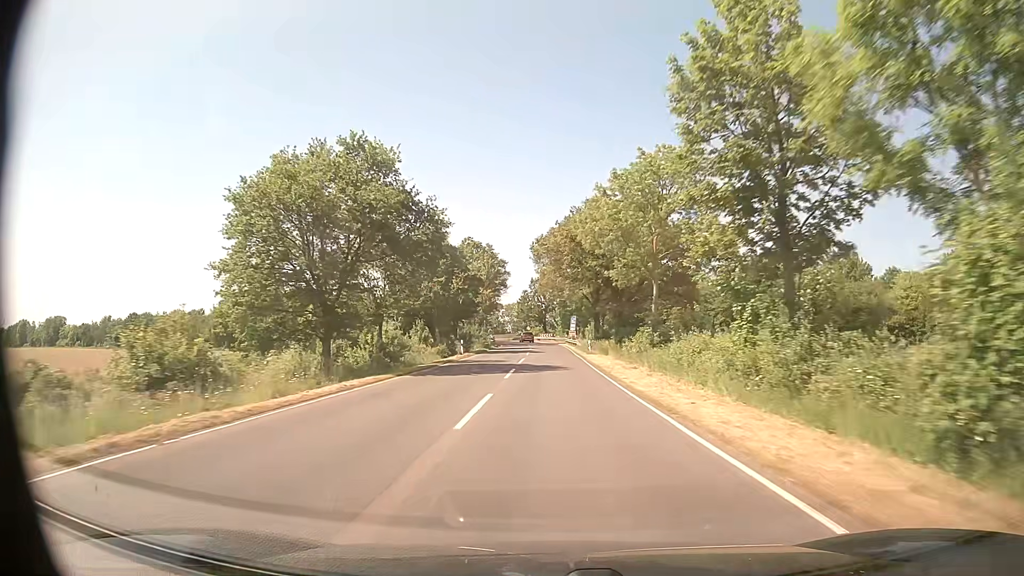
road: secondary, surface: asphalt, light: Day
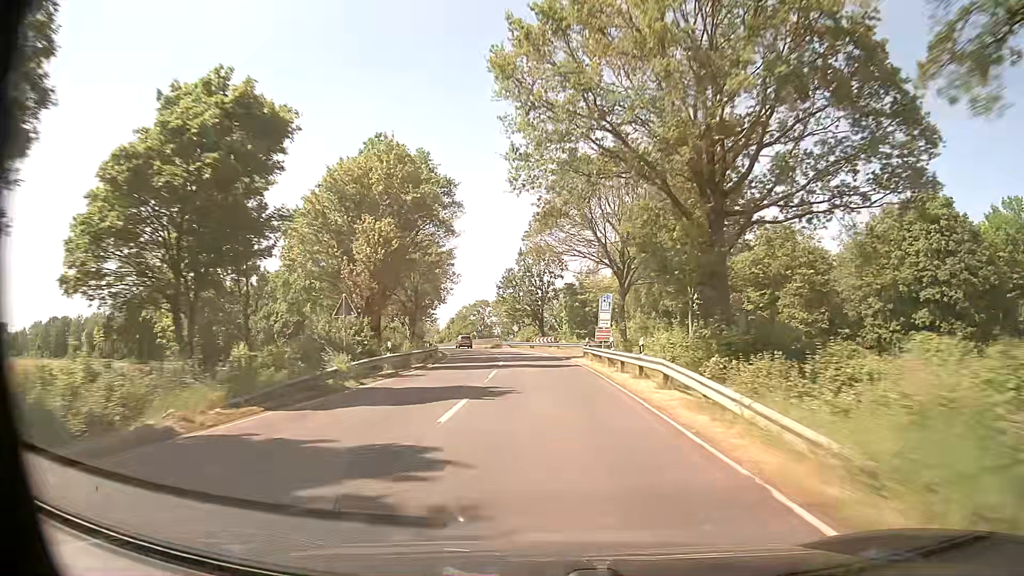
(+0.2, +49.9) m; 0°
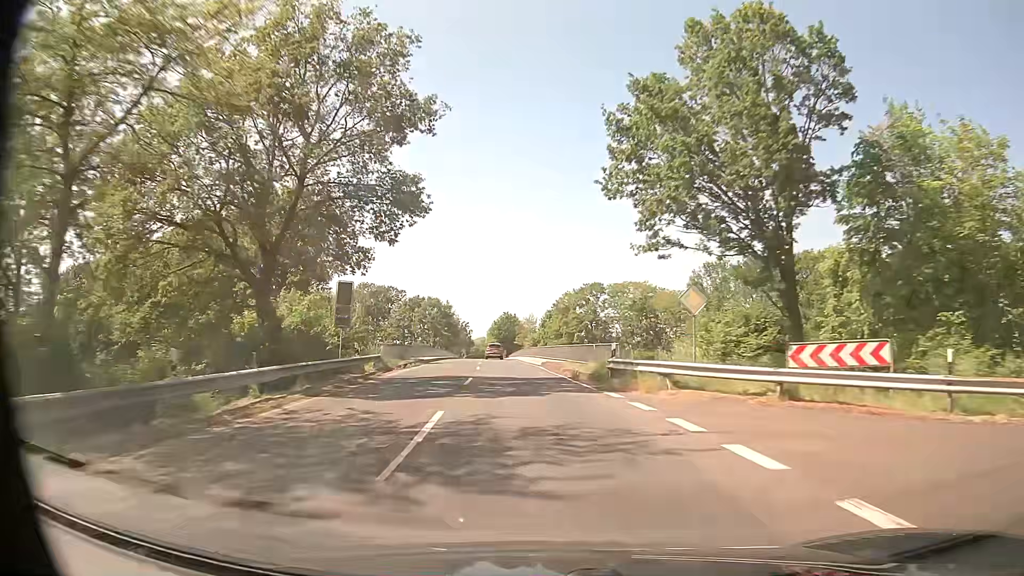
(-4.4, +62.2) m; -10°
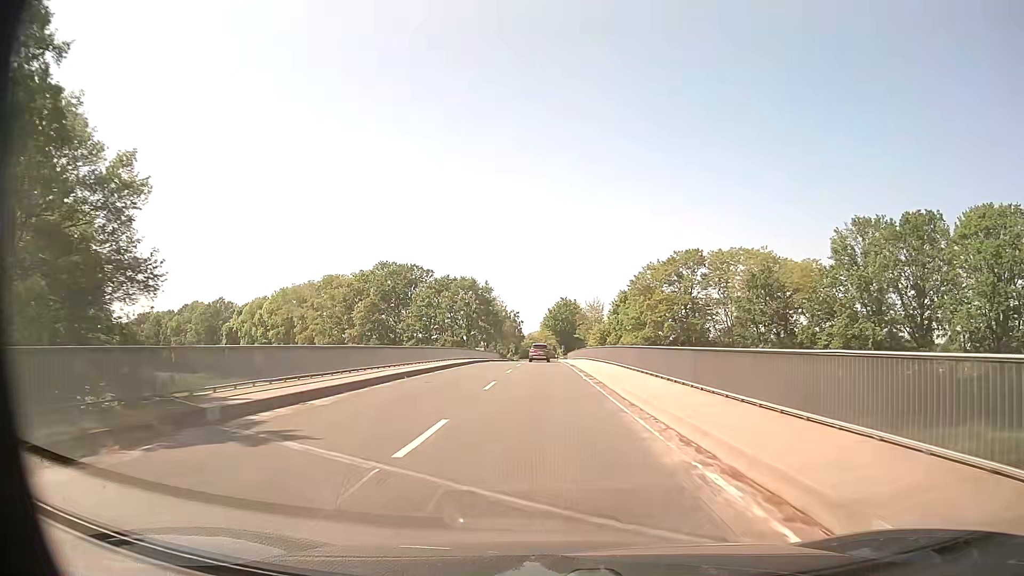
(-2.0, +37.0) m; -5°
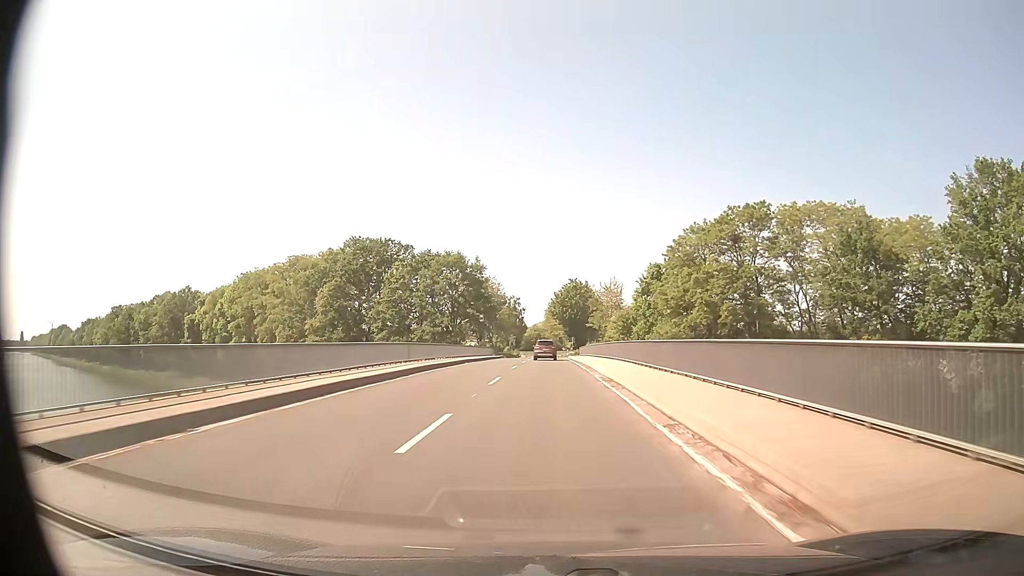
(0.0, +23.9) m; 0°
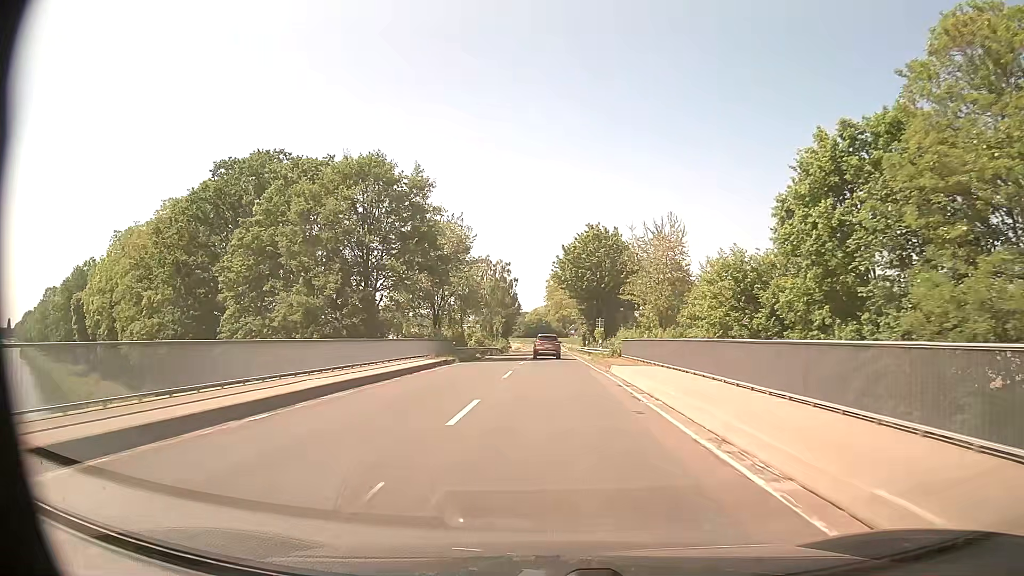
(0.0, +45.7) m; 0°
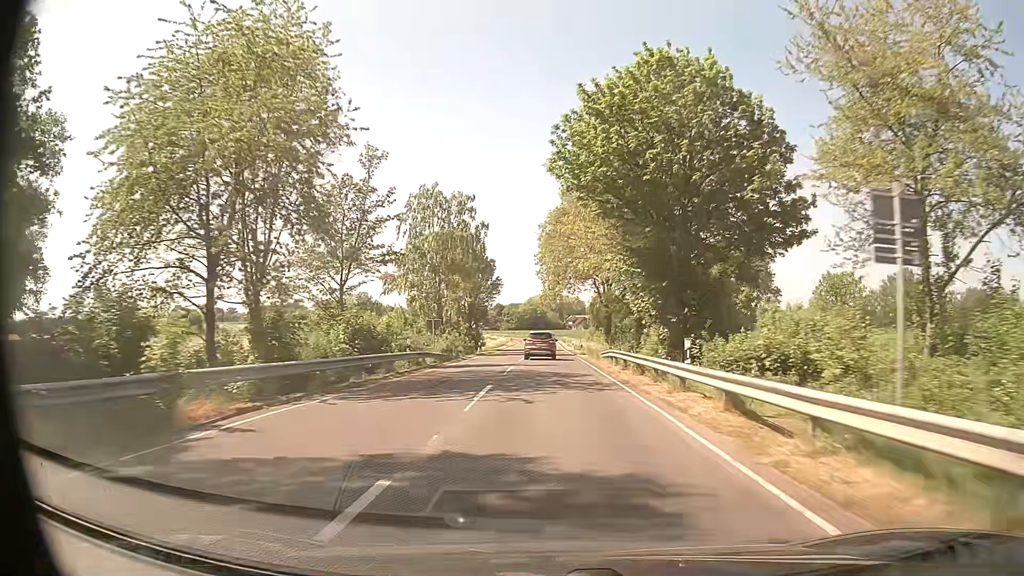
(+0.3, +43.2) m; +1°
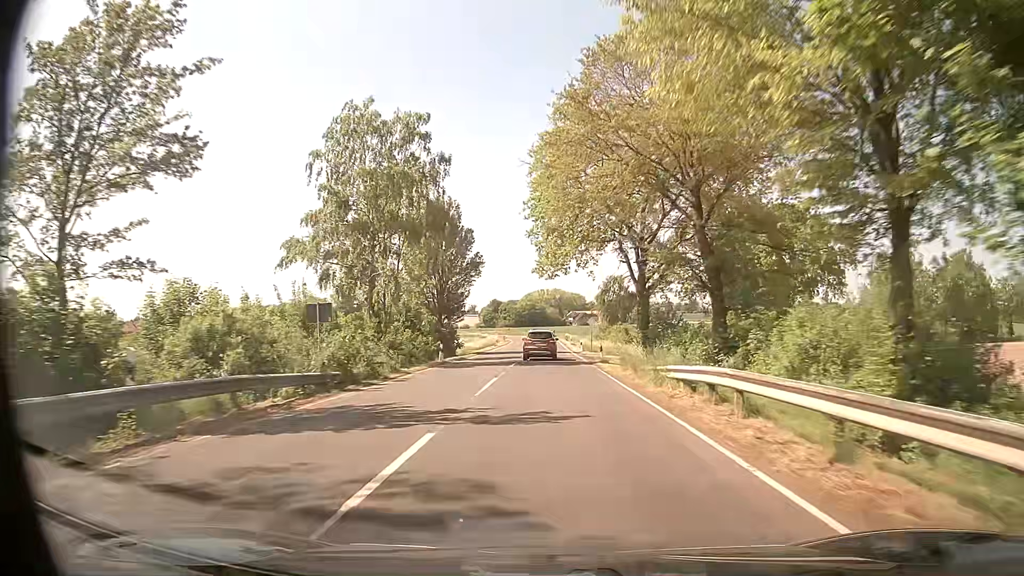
(0.0, +20.8) m; 0°
(0, +10) (0, +20) (0, +30) (0, +40) (0, +50) (0, +60) (0, +70) (0, +80) (0, +90) (0, +100) m
